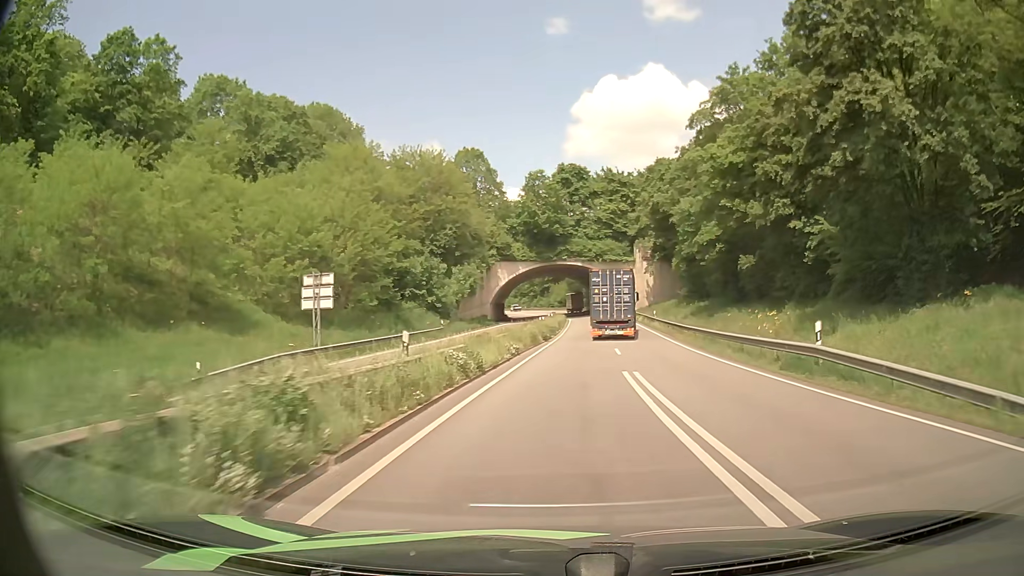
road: primary_link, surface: asphalt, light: Day
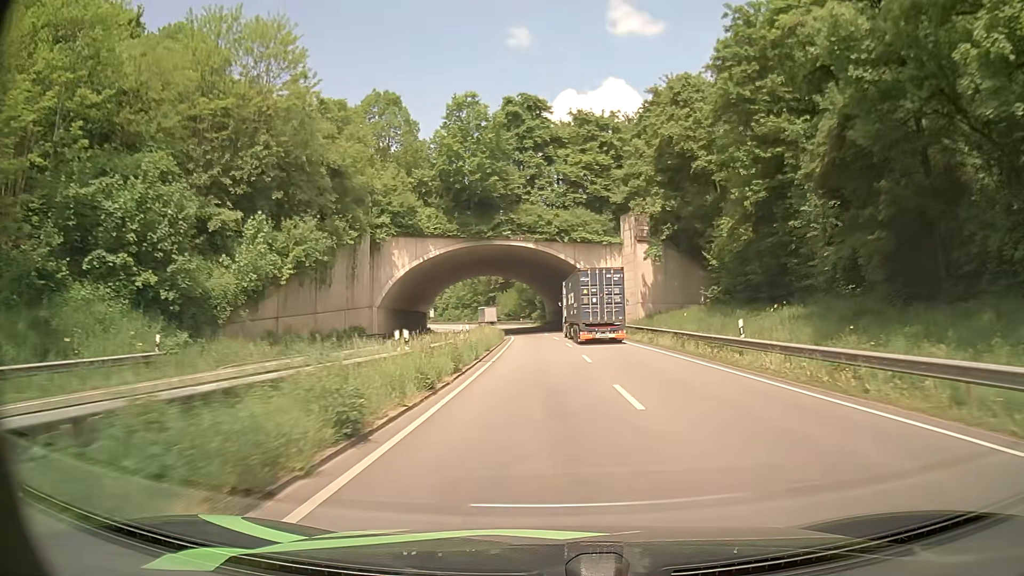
(+1.9, +40.2) m; +4°
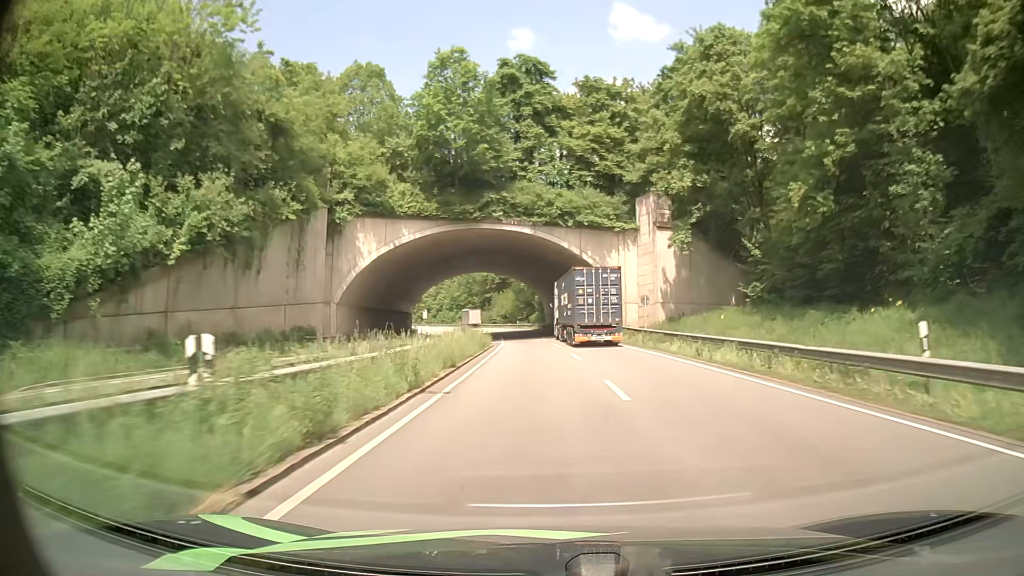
(0.0, +11.0) m; 0°
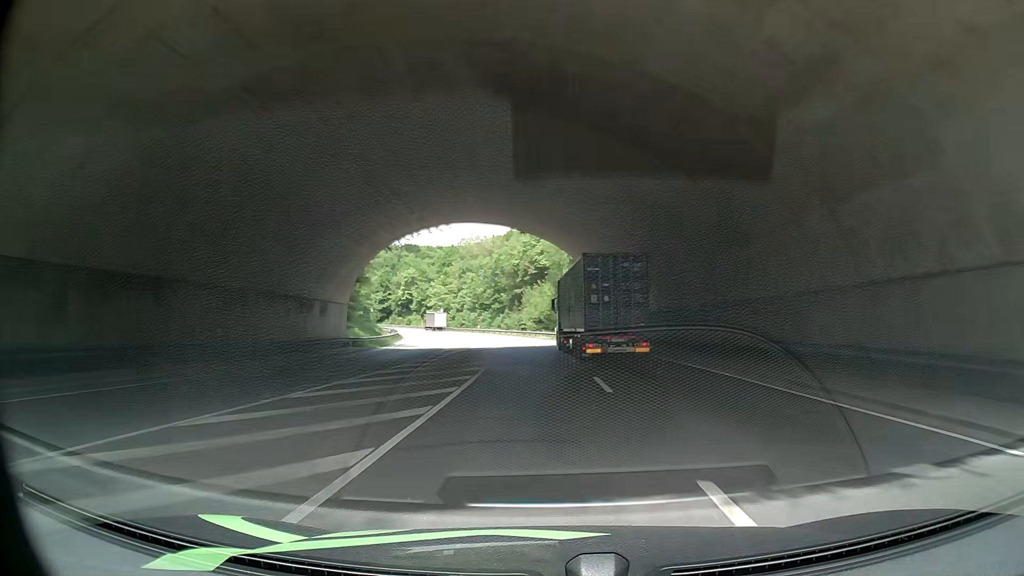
(-1.4, +46.8) m; -4°
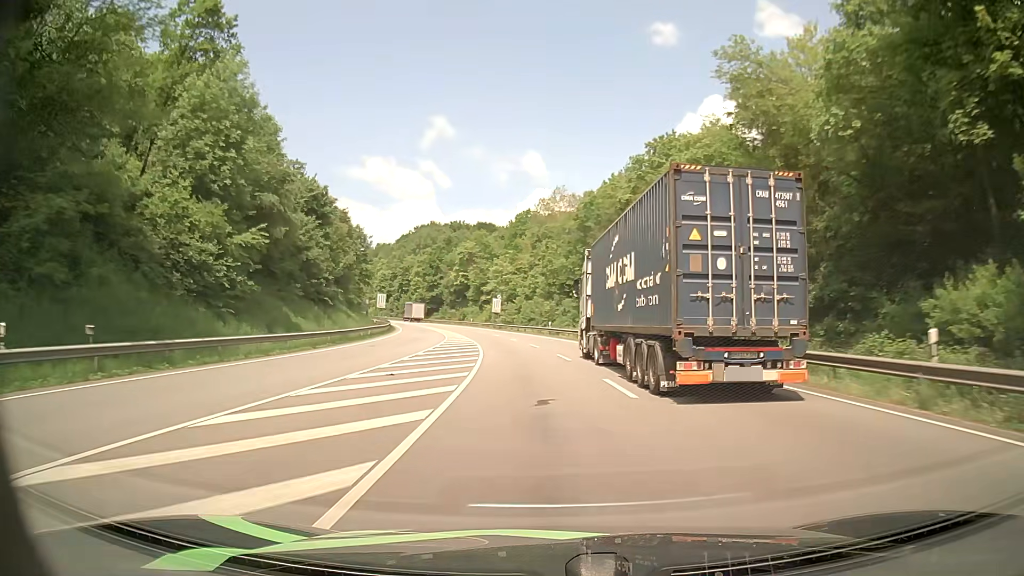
(-1.6, +61.9) m; -7°
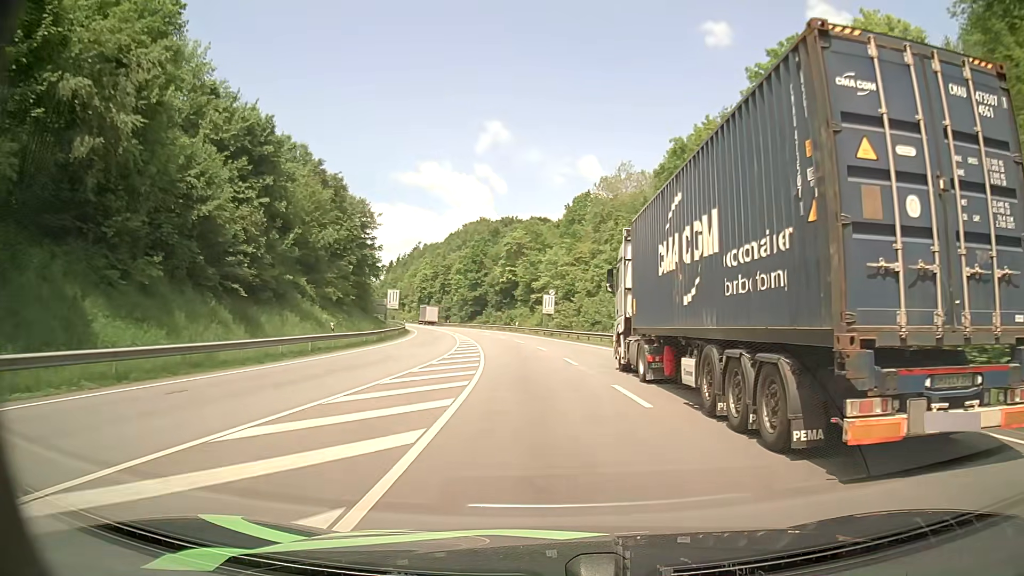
(-1.3, +25.4) m; -5°
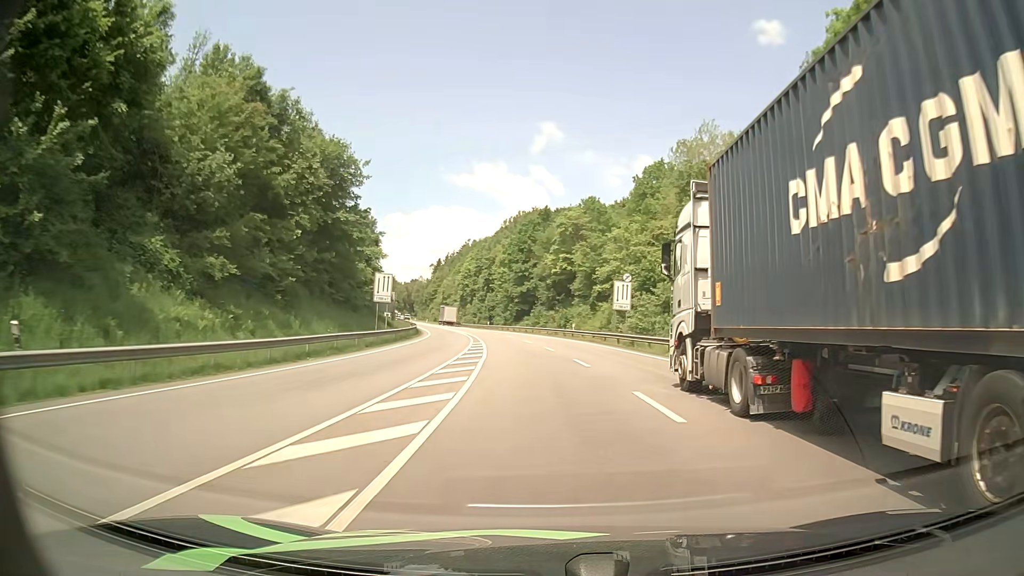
(-1.1, +26.0) m; -5°
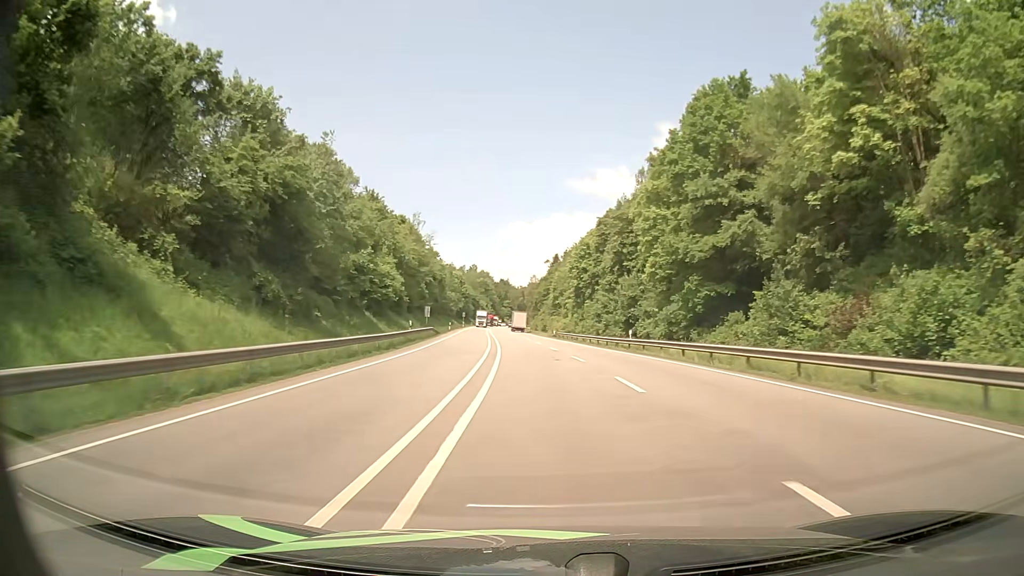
(-6.4, +67.9) m; -10°
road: primary
(0, +10) (-1, +20) (-1, +30) (-2, +40) (-3, +50) (-3, +60) (-4, +70) (-5, +80) (-5, +90) (-6, +100) m
